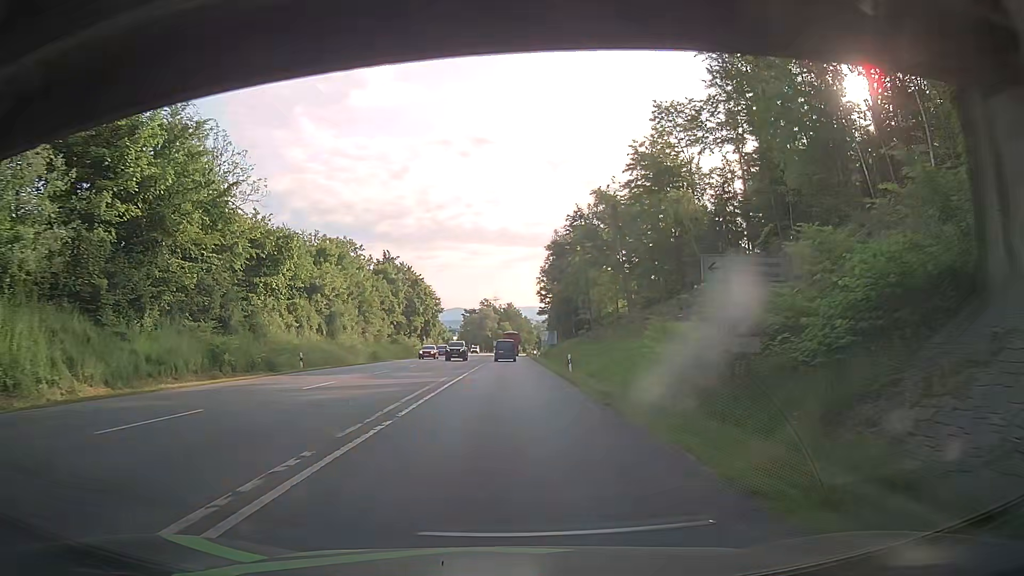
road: secondary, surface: asphalt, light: Day
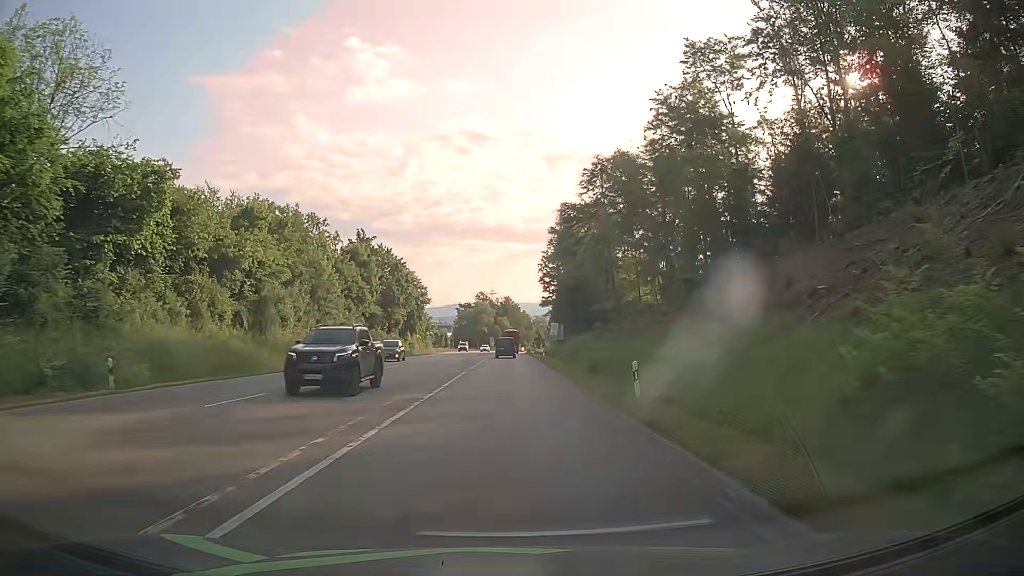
(0.0, +18.4) m; 0°
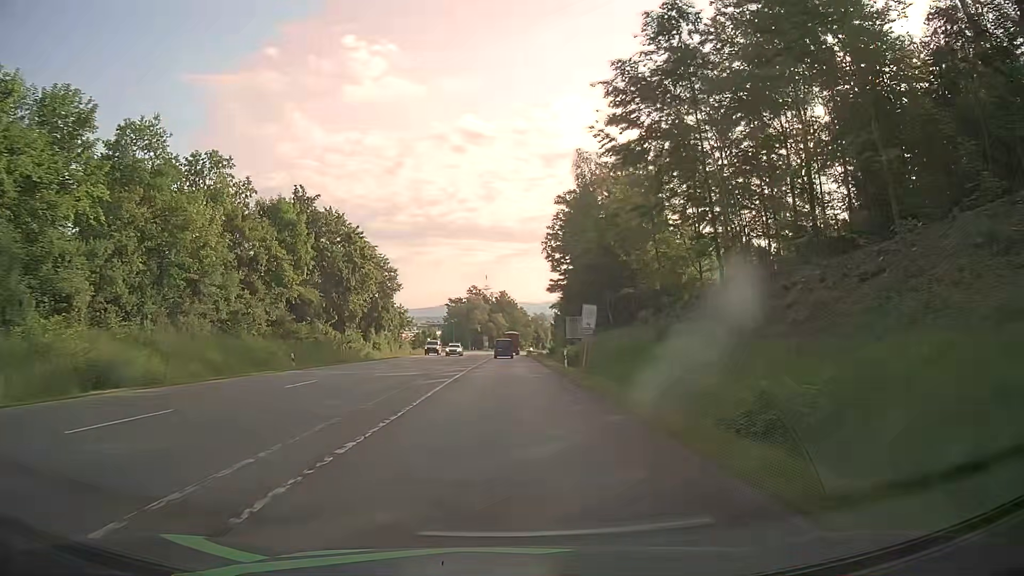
(+0.1, +27.6) m; +1°
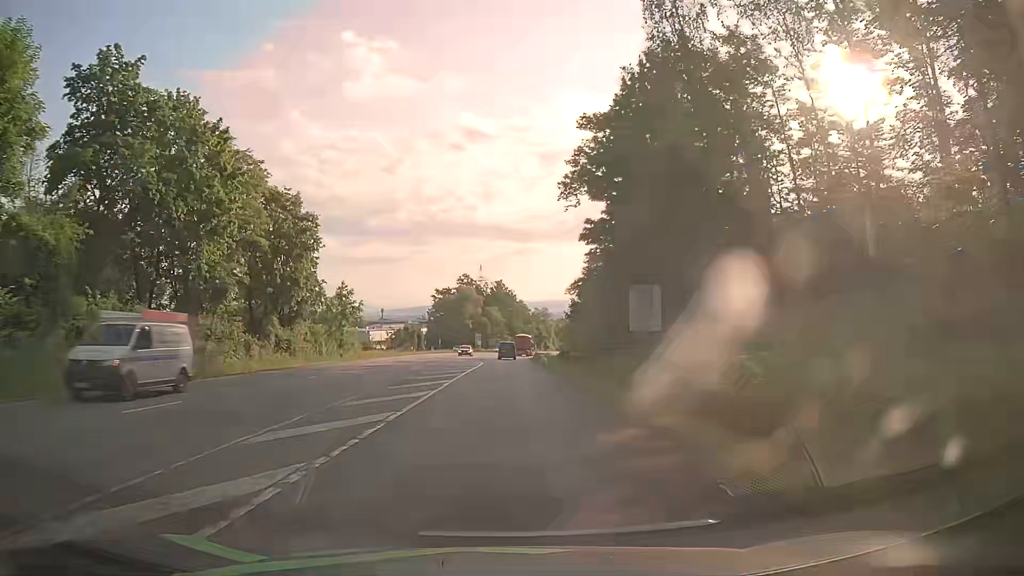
(-0.4, +36.7) m; -1°
